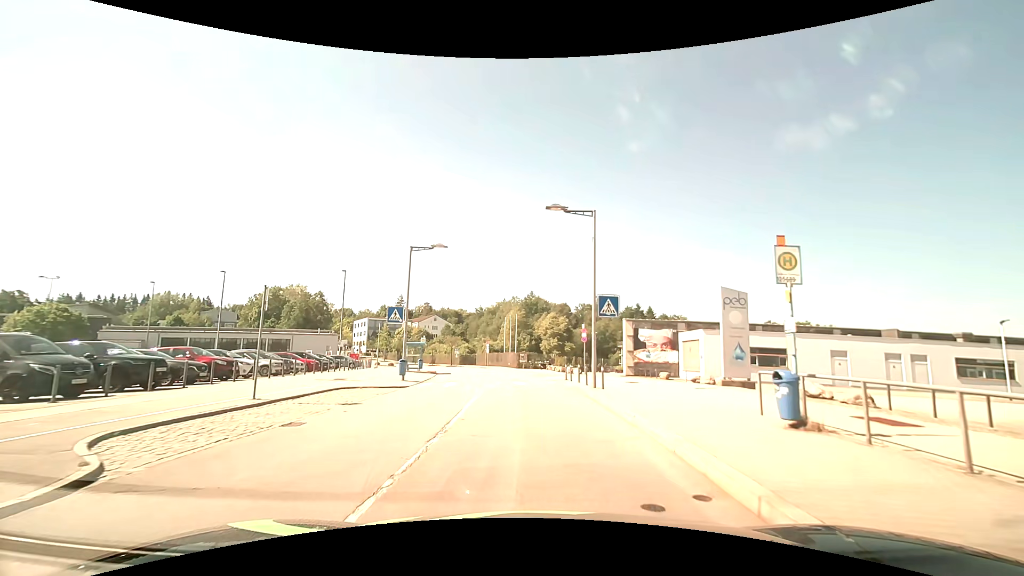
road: residential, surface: asphalt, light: Day
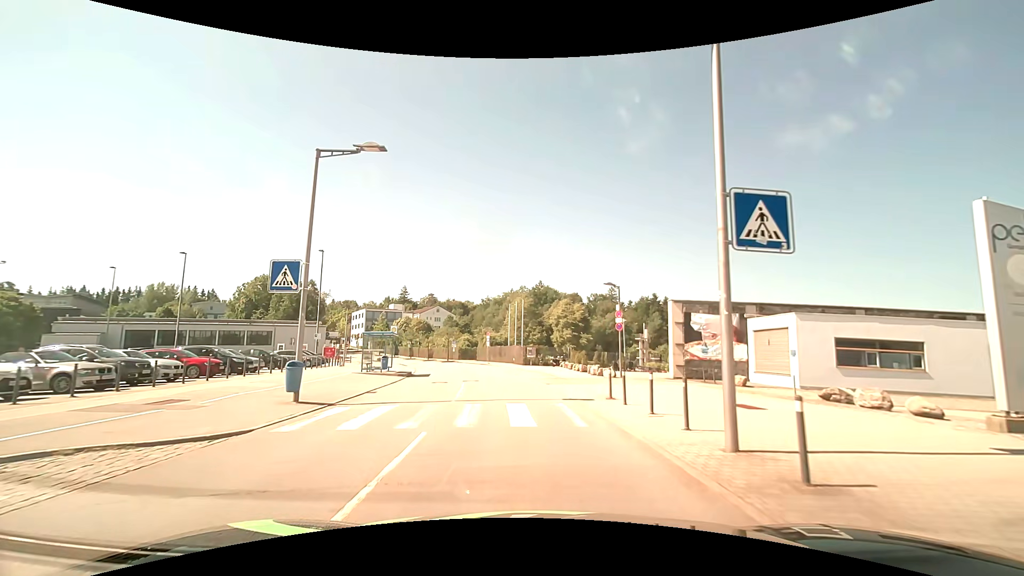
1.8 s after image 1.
(-0.1, +12.8) m; -1°
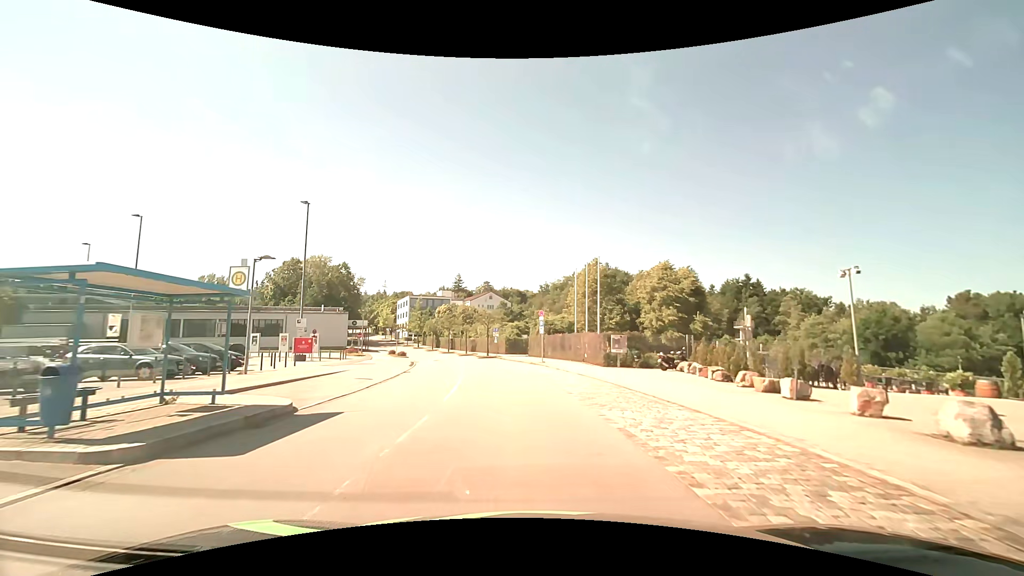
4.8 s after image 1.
(-1.3, +23.9) m; -7°
(0, +10) (-1, +20) (-2, +30) (-4, +40) (-6, +50) (-8, +59) (-11, +69) (-15, +78) (-18, +88) (-22, +97) m
